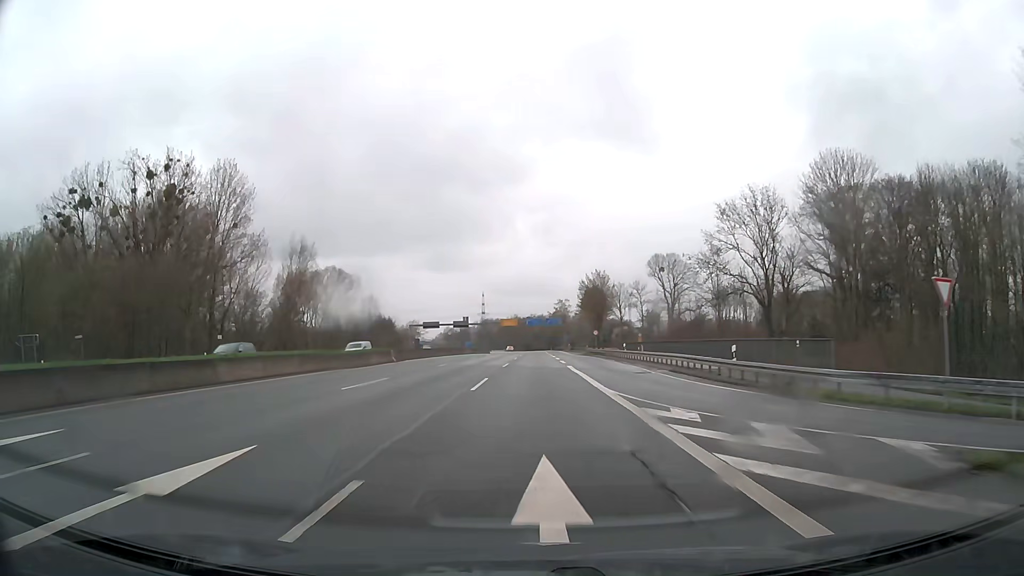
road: trunk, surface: asphalt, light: Day
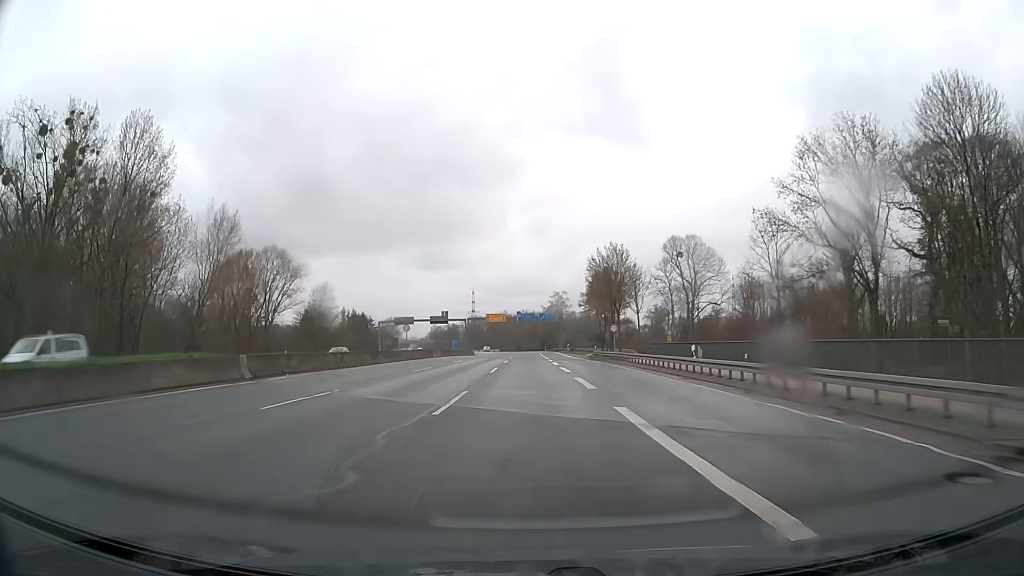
(+0.2, +24.0) m; +1°
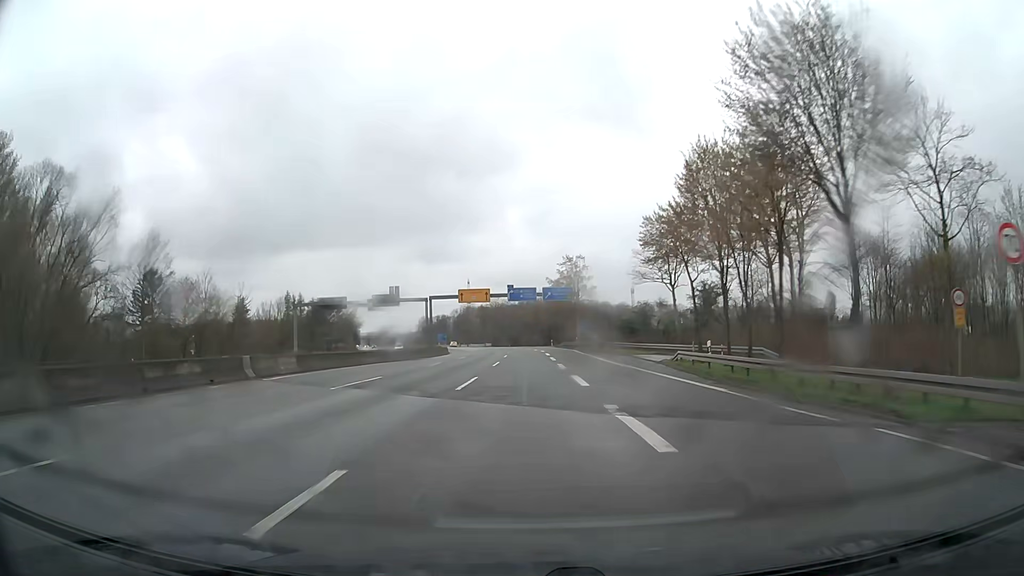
(+0.3, +48.0) m; 0°
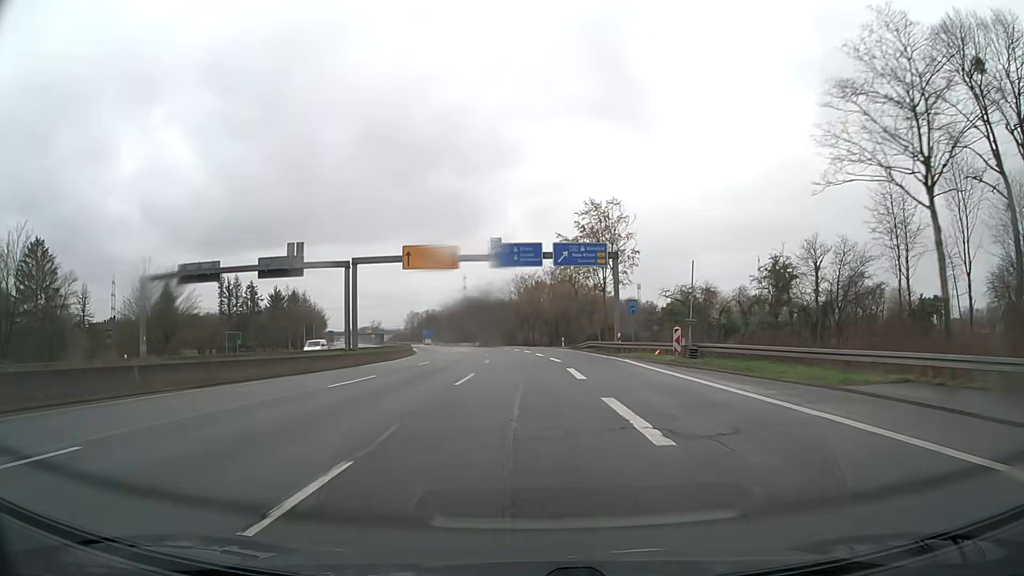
(0.0, +36.1) m; 0°
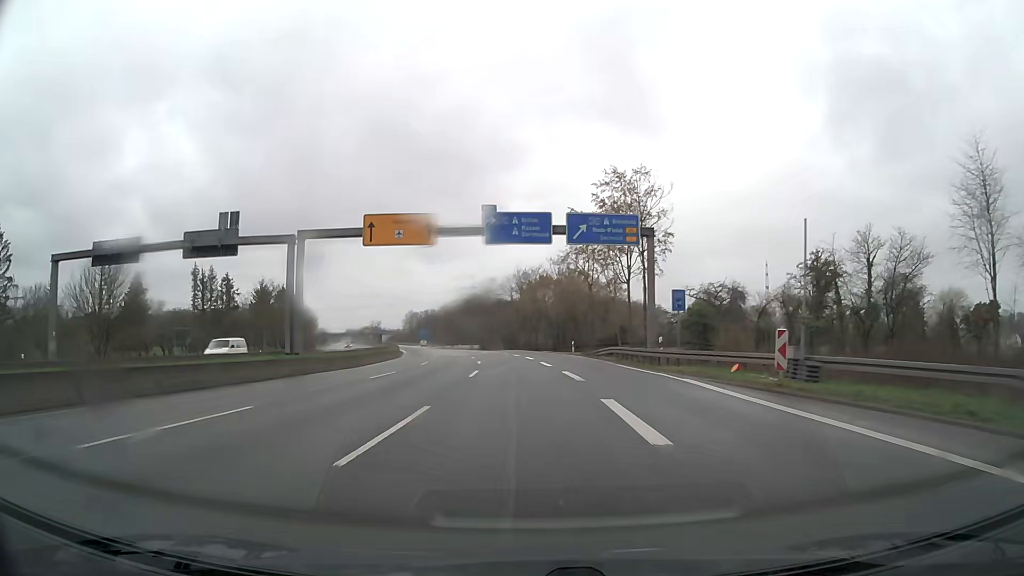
(+0.1, +12.0) m; 0°
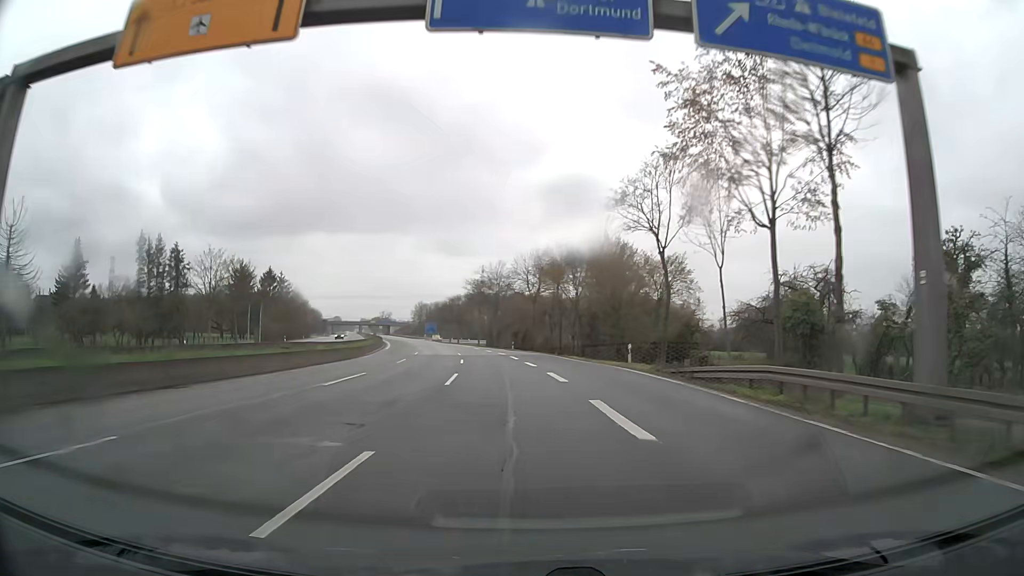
(-0.2, +23.6) m; -1°
(0, +10) (0, +20) (0, +30) (-1, +40) (-1, +50) (-2, +60) (-3, +70) (-4, +80) (-6, +90) (-7, +100) m
